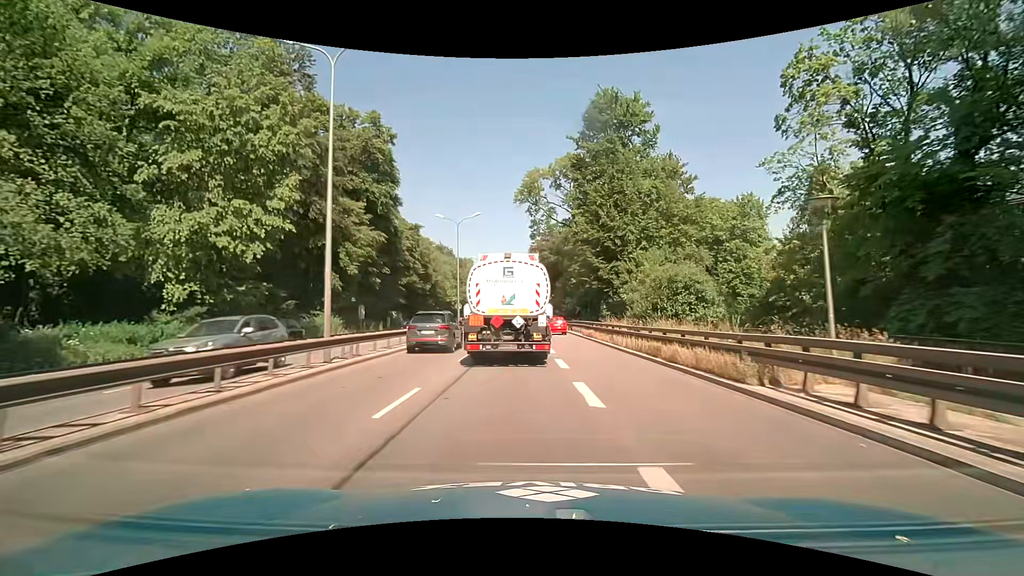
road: trunk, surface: asphalt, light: Day
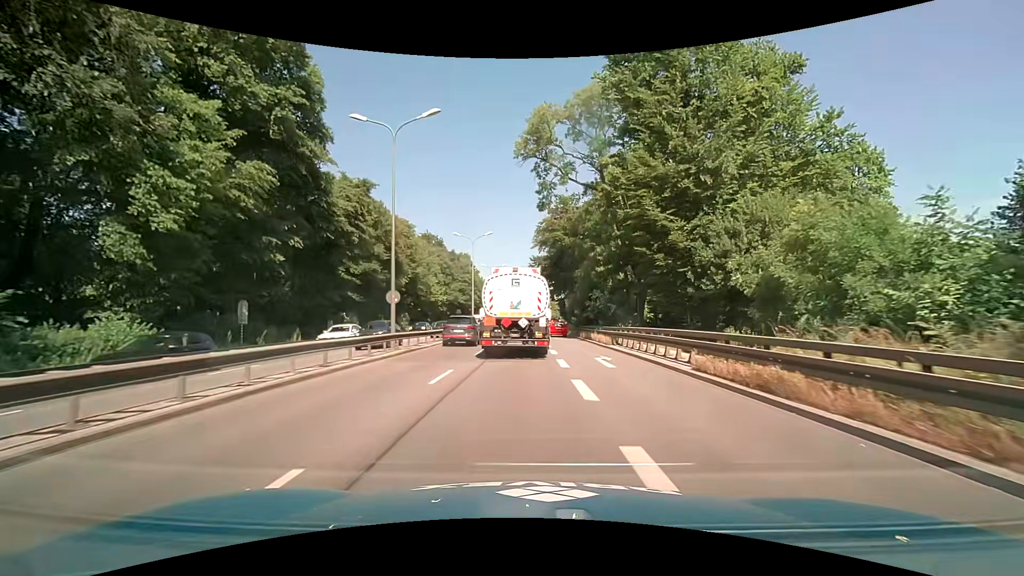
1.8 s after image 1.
(-0.2, +23.3) m; -1°
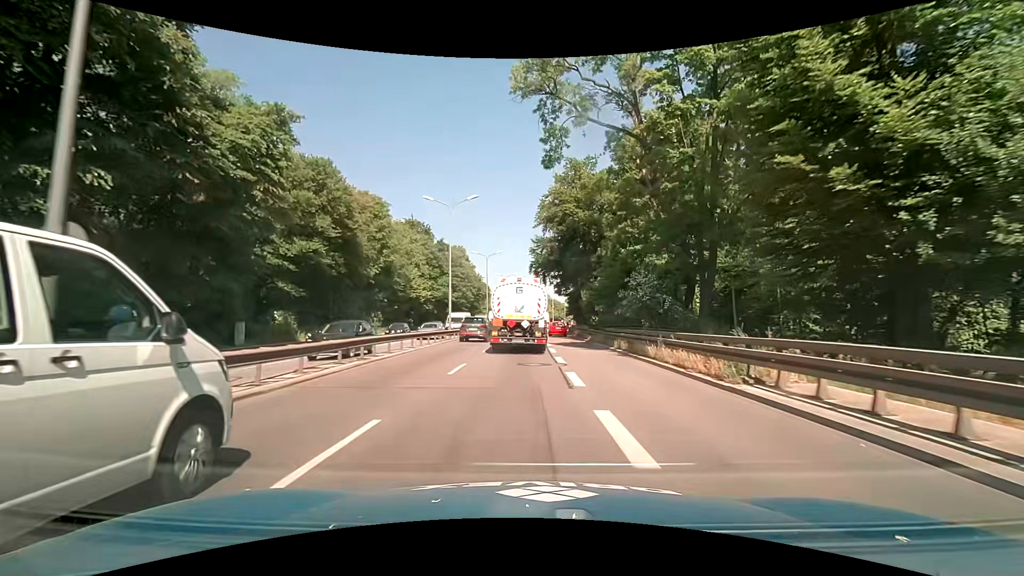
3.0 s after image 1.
(0.0, +15.8) m; 0°
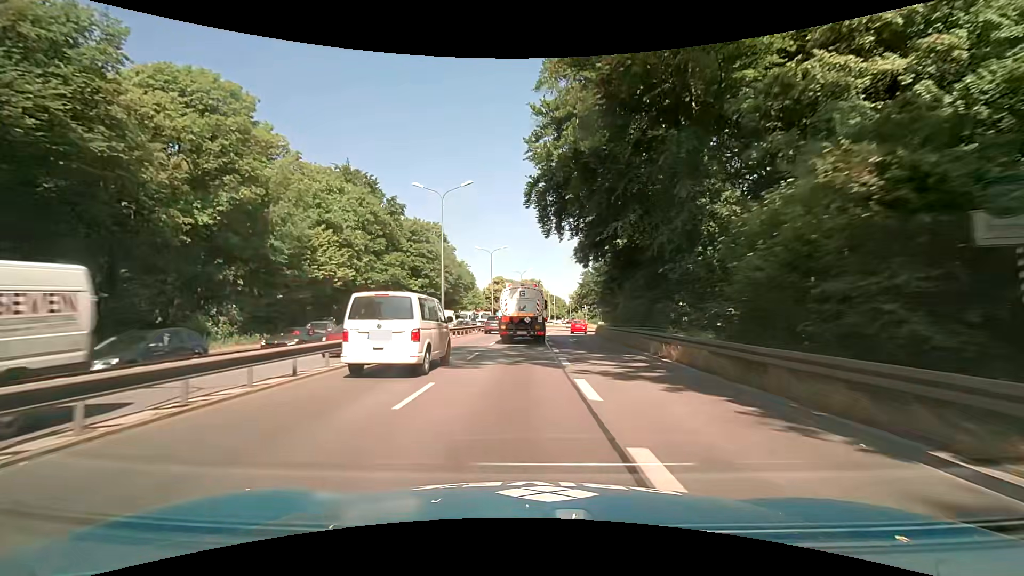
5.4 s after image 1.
(+0.1, +32.5) m; +1°
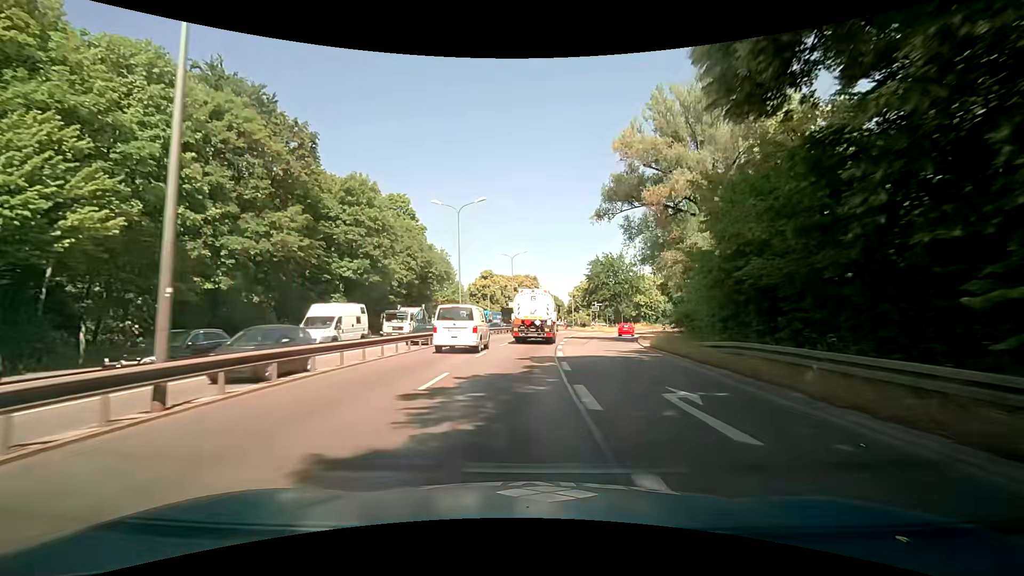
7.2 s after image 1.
(-0.1, +25.0) m; 0°
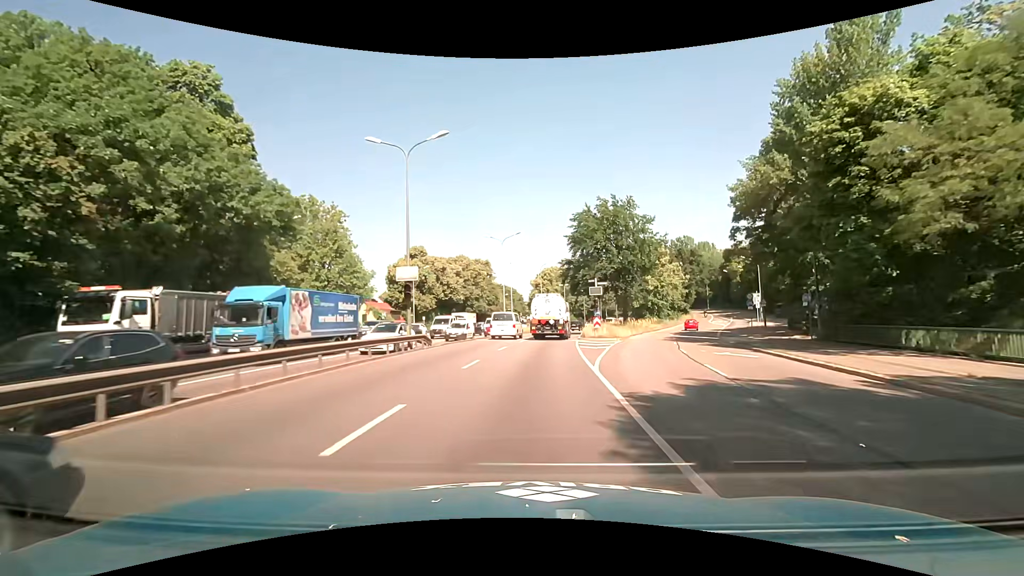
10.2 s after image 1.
(+1.8, +40.5) m; +6°
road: trunk_link
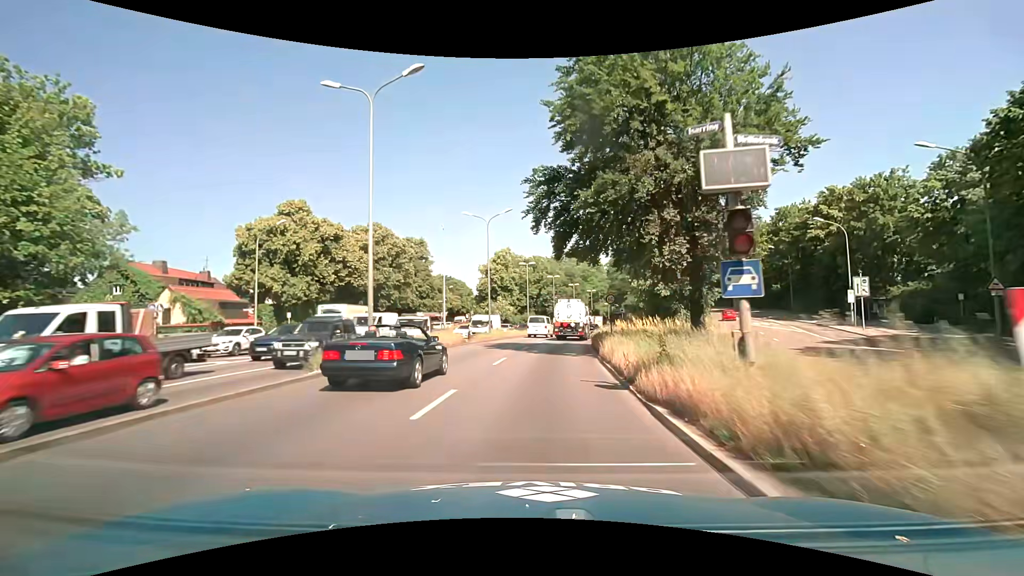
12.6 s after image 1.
(+1.3, +34.0) m; +5°
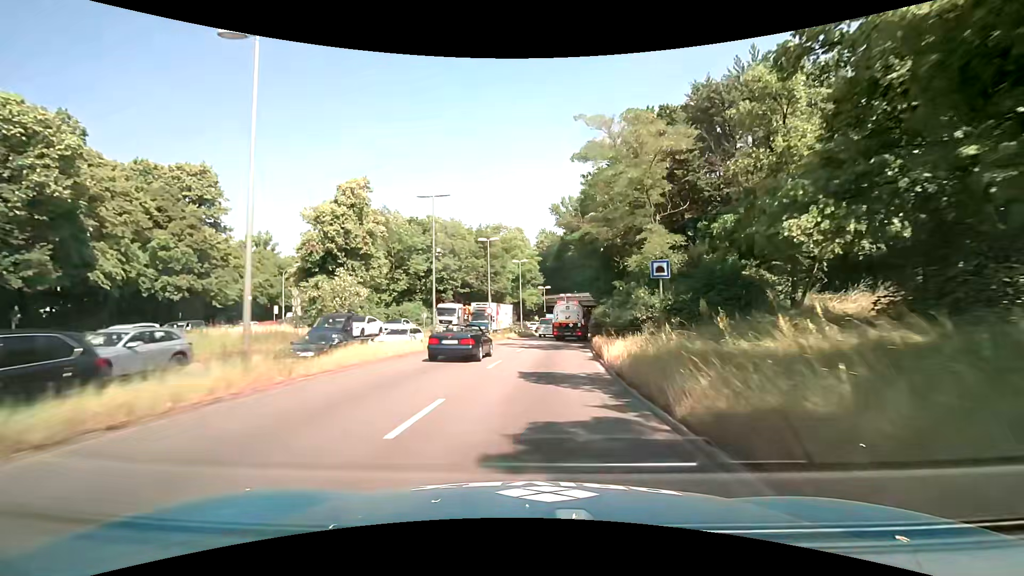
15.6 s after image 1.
(+4.2, +45.7) m; +10°
(0, +10) (+1, +20) (+1, +30) (+2, +40) (+4, +50) (+6, +60) (+8, +69) (+11, +79) (+13, +89) (+15, +98) m
